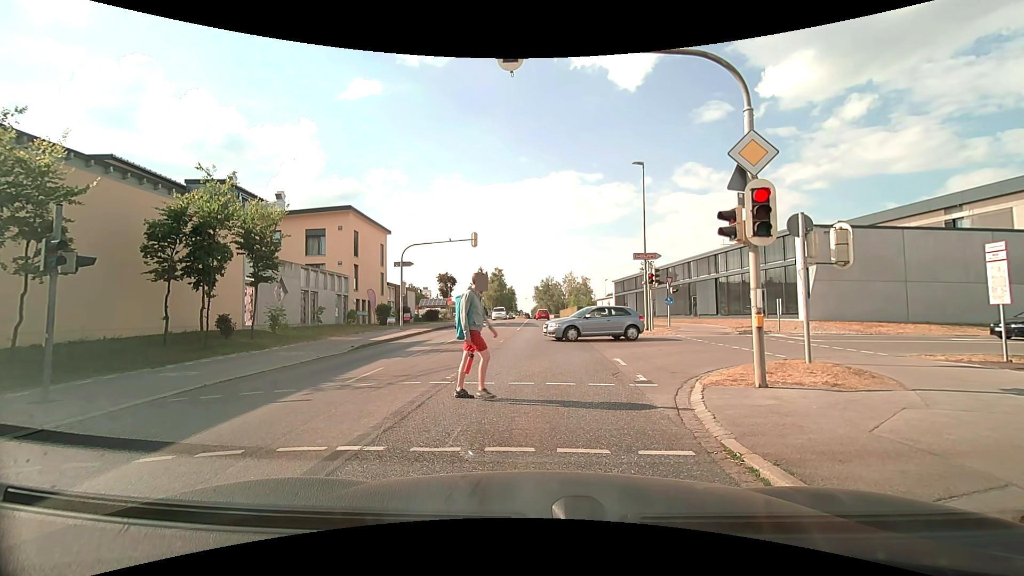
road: secondary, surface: asphalt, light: Day
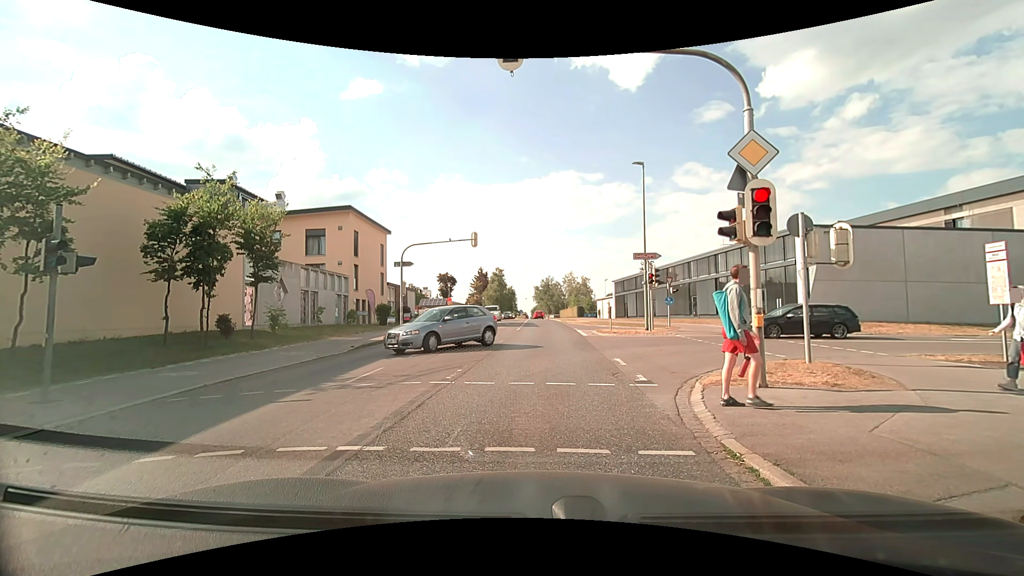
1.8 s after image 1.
(0.0, 0.0) m; 0°
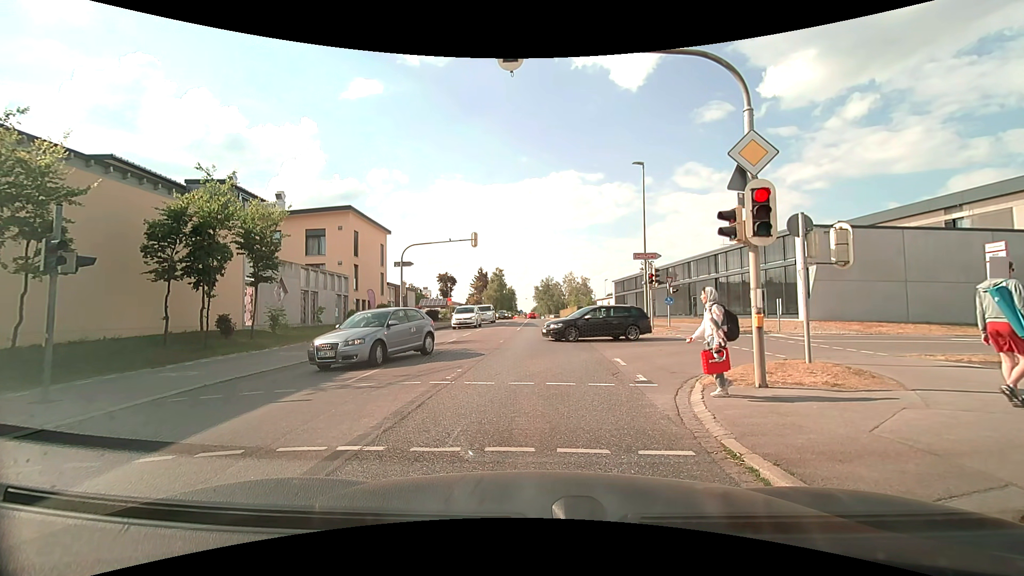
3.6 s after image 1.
(0.0, 0.0) m; 0°
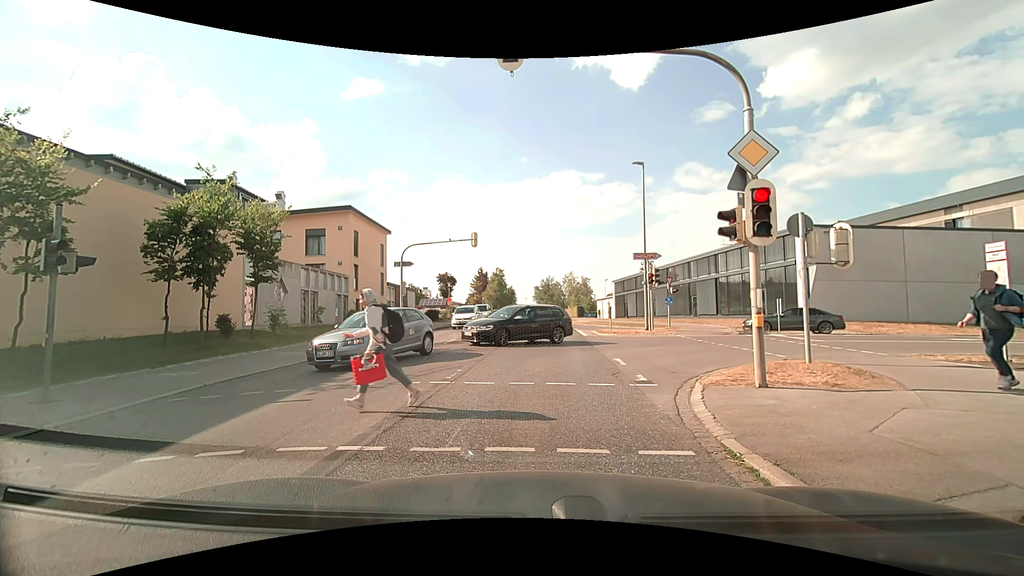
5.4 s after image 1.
(0.0, 0.0) m; 0°
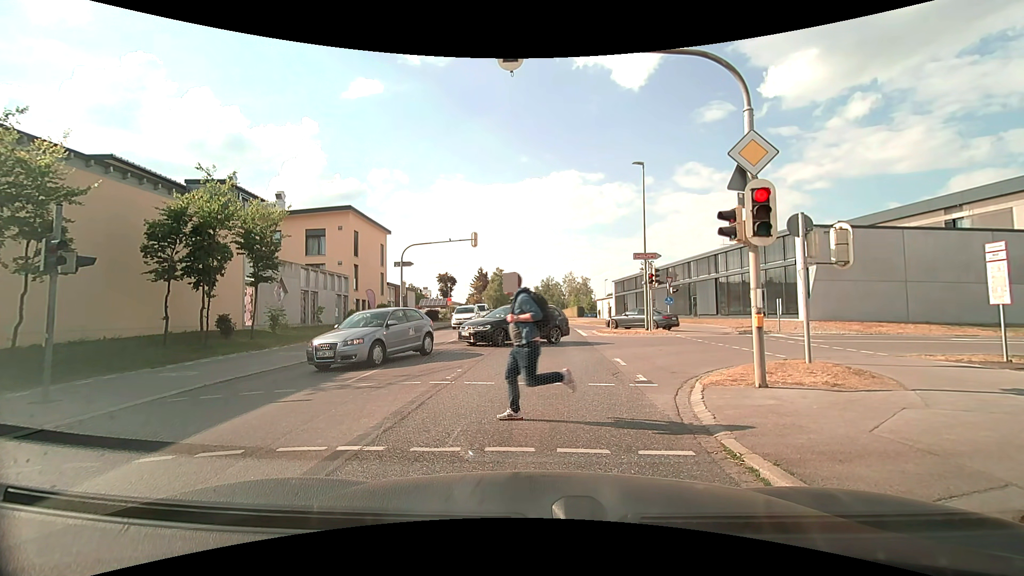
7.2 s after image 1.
(0.0, 0.0) m; 0°
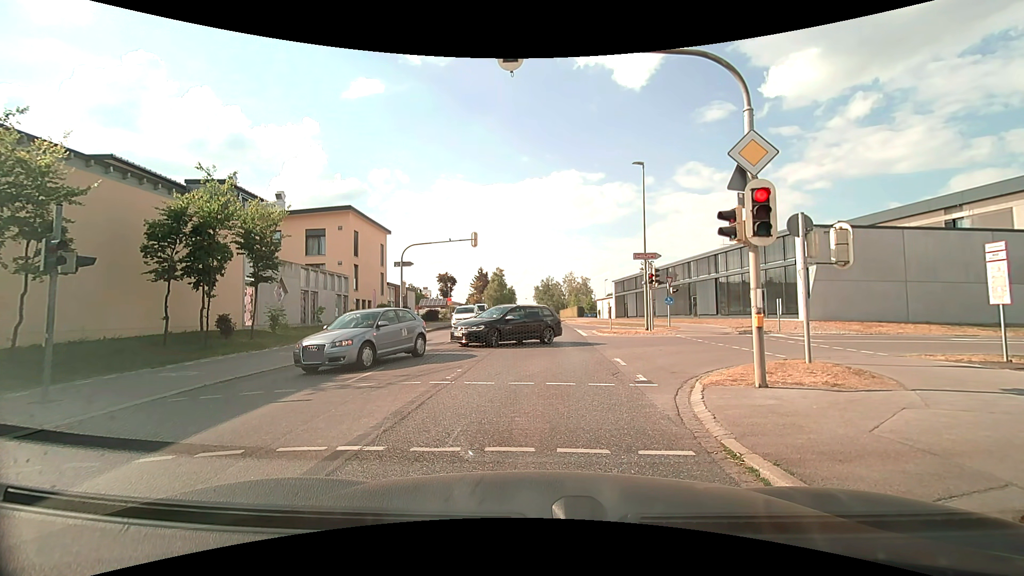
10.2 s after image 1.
(0.0, 0.0) m; 0°
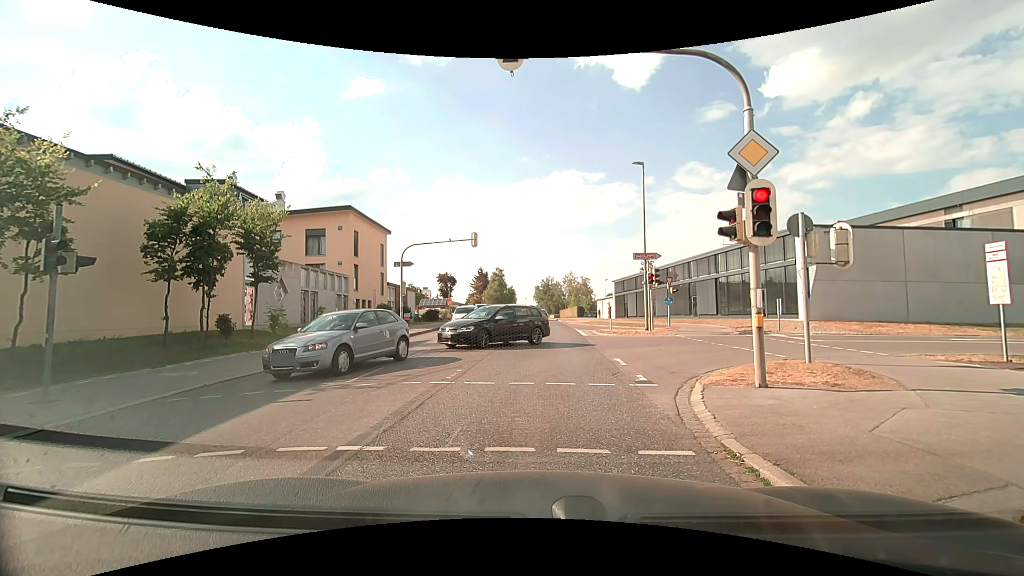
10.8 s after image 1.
(0.0, 0.0) m; 0°
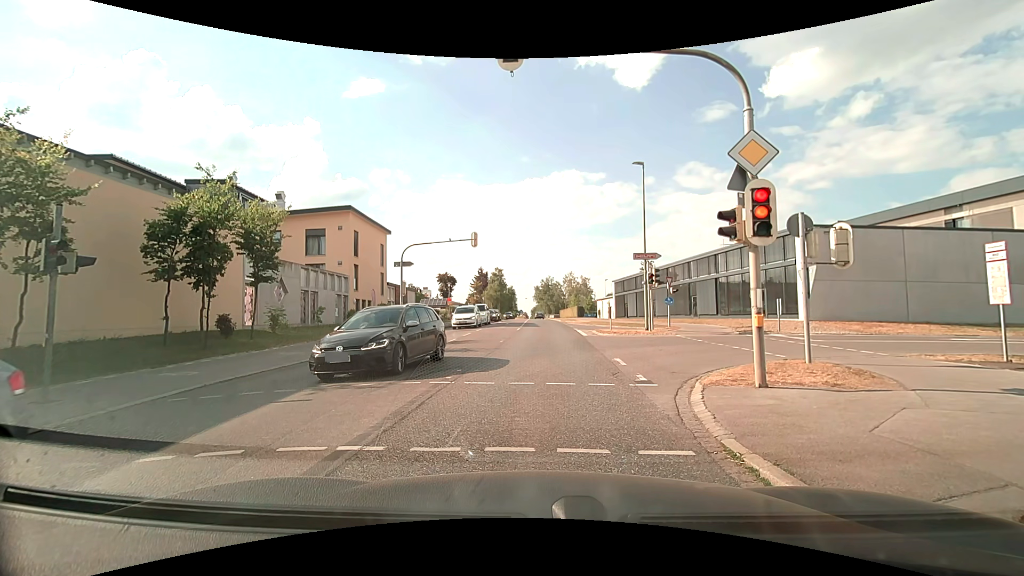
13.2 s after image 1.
(0.0, 0.0) m; 0°
(0, +10) (0, +20) (0, +30) (0, +40) (-1, +50) (-1, +60) (-1, +70) (-1, +80) (-2, +90) (-2, +100) m
